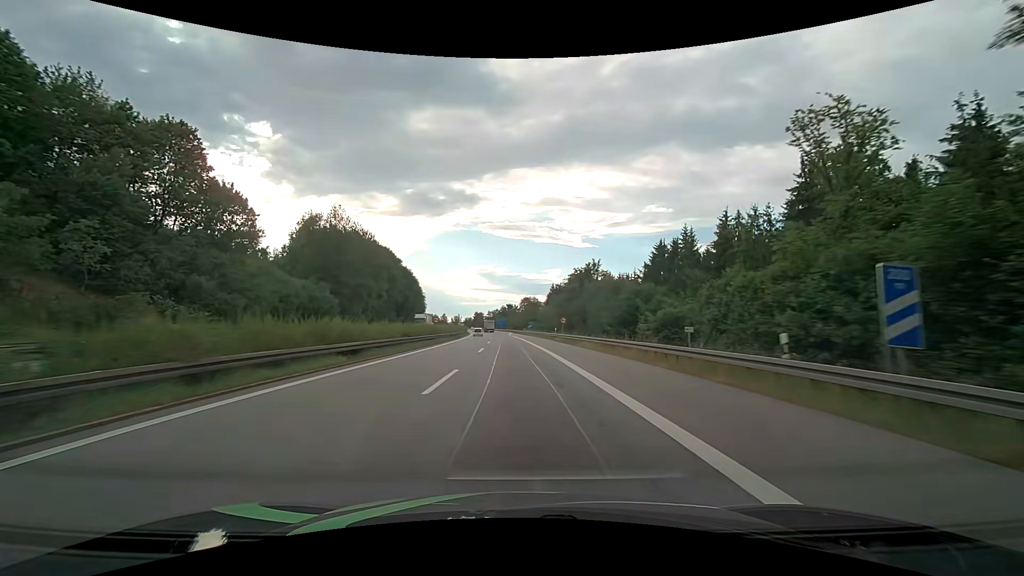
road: motorway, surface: asphalt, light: Day
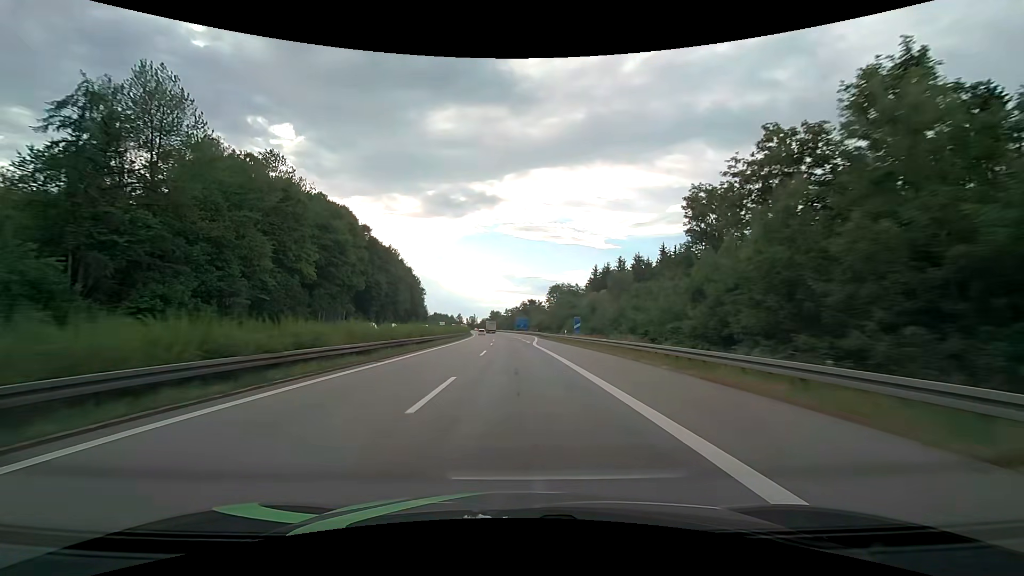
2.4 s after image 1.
(-1.3, +56.9) m; -2°
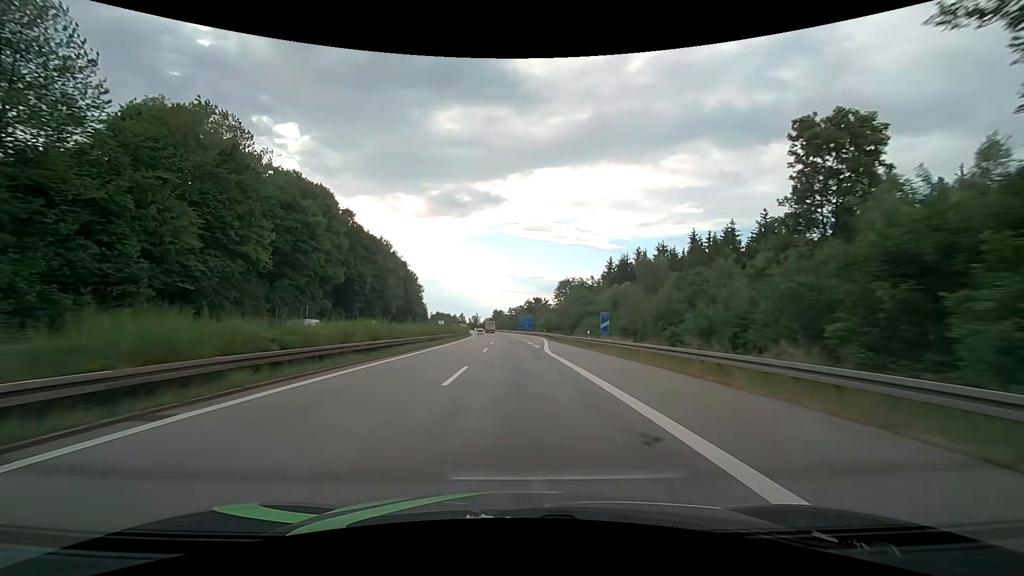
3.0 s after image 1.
(-0.1, +14.4) m; -1°
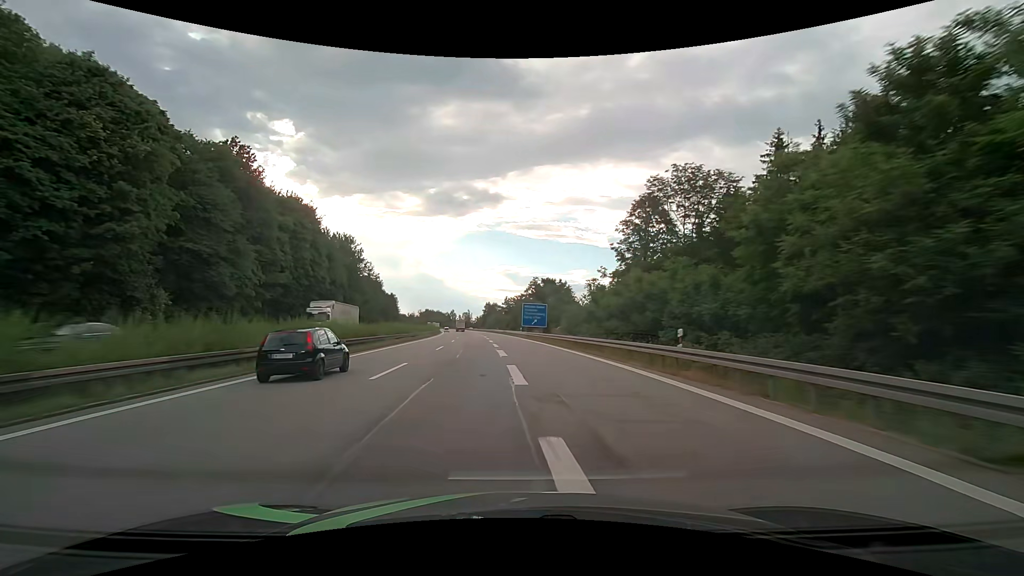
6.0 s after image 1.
(-0.1, +71.6) m; 0°
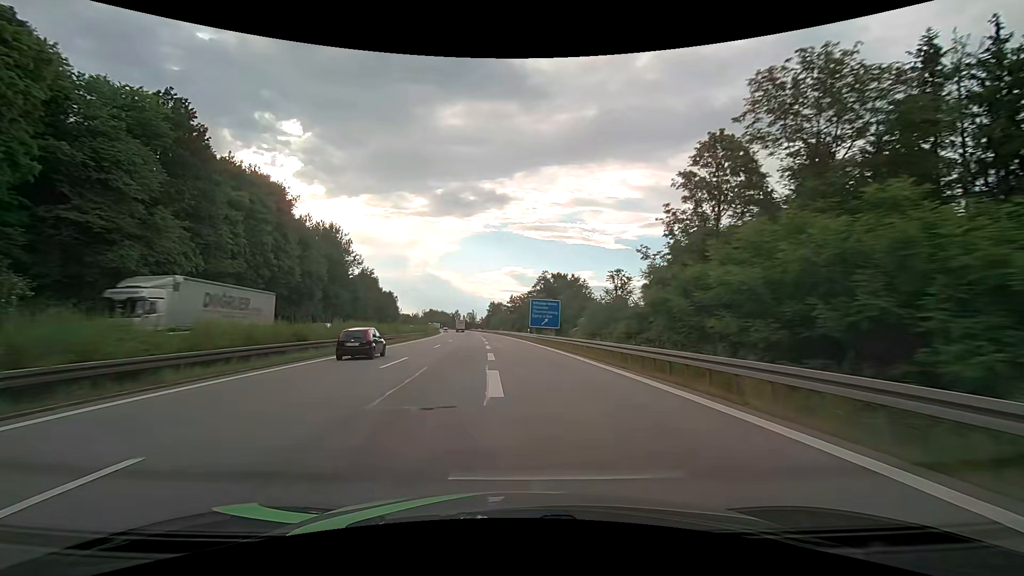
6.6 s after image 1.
(0.0, +14.1) m; -1°
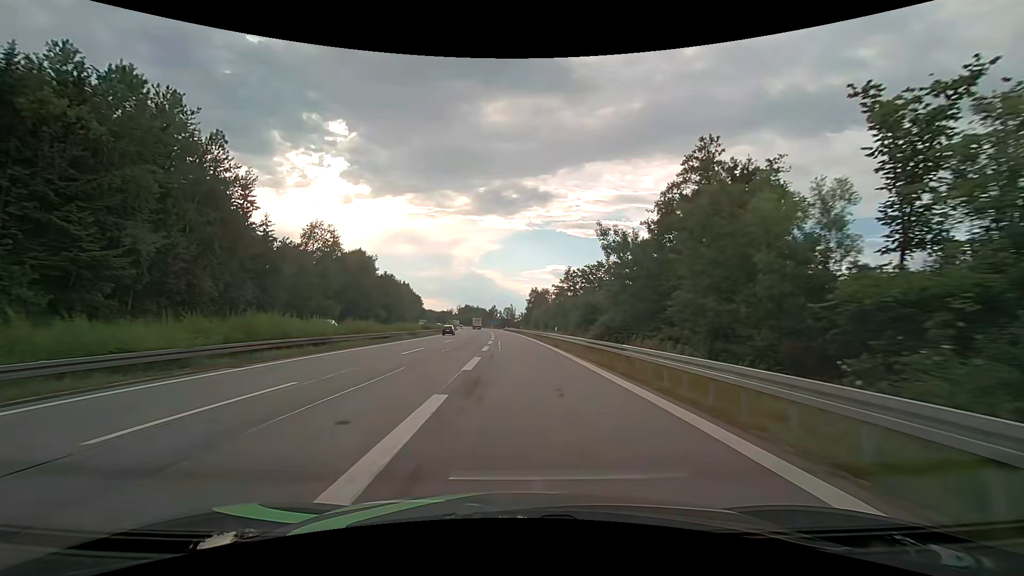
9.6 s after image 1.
(-3.0, +66.1) m; -5°
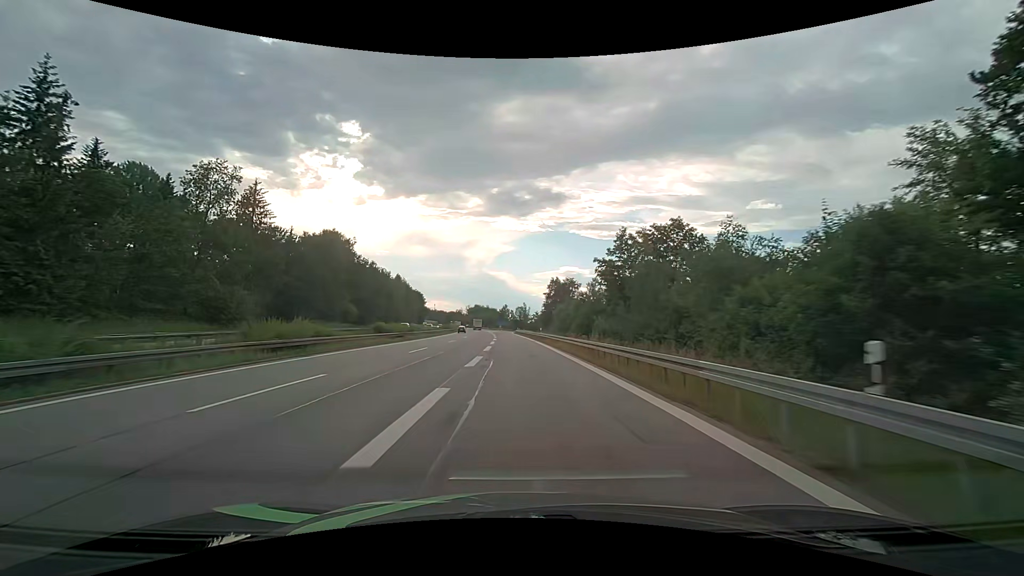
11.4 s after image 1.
(-0.4, +34.1) m; -1°
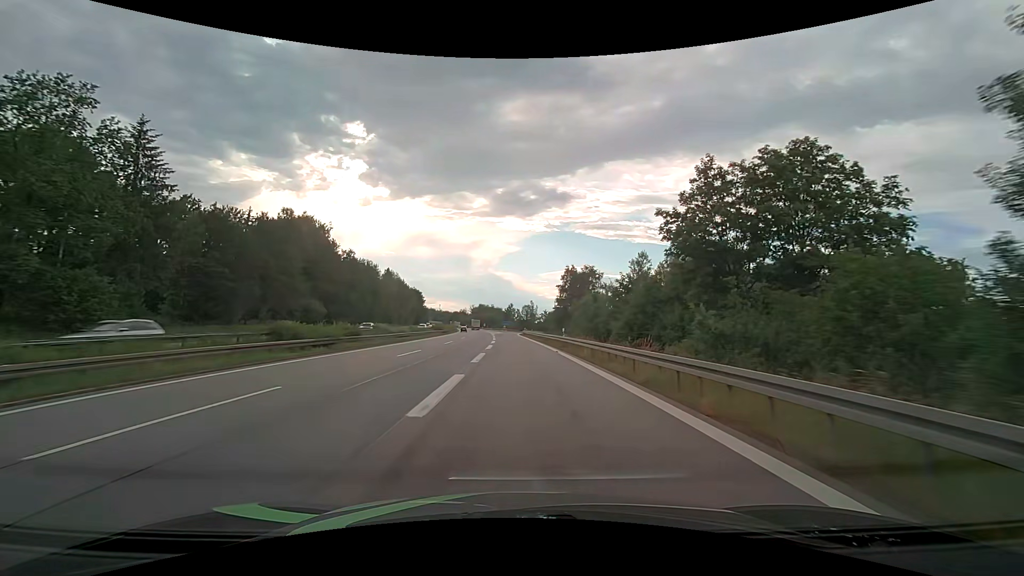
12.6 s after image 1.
(-0.1, +20.9) m; -1°
(0, +10) (0, +20) (0, +30) (-1, +40) (-1, +50) (-1, +60) (-2, +70) (-2, +80) (-2, +90) (-2, +100) m
